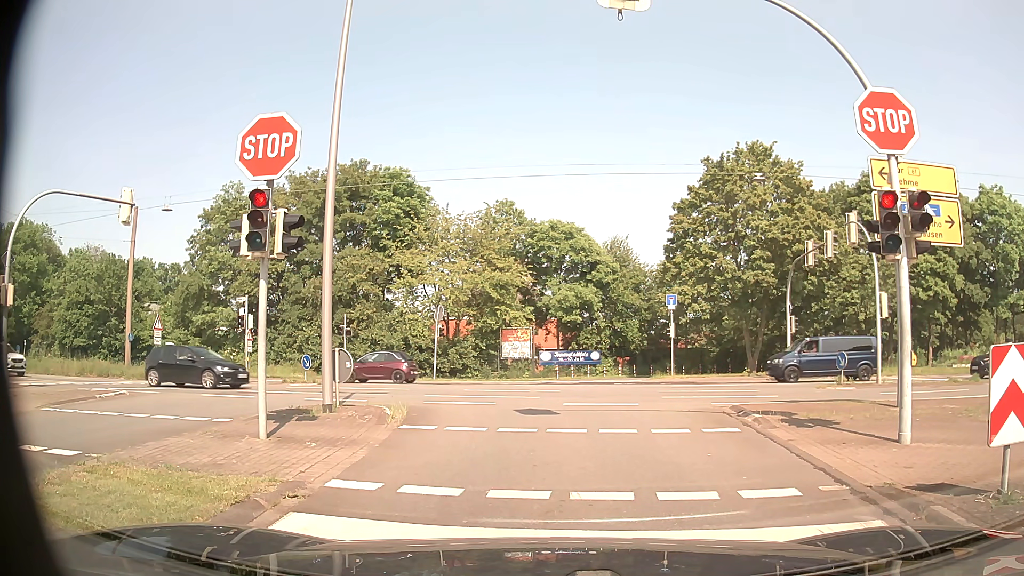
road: residential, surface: asphalt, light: Day
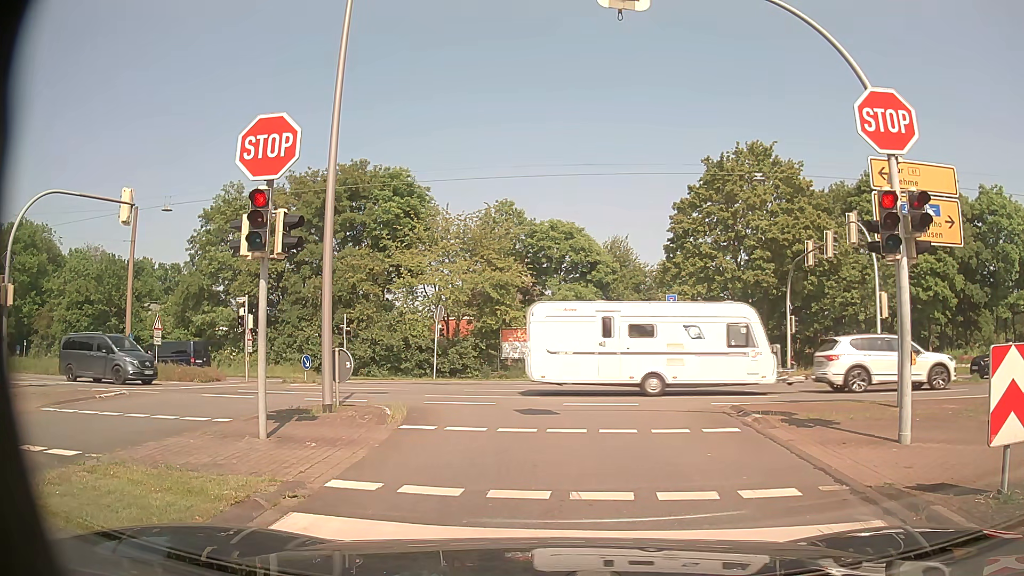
(0.0, 0.0) m; 0°
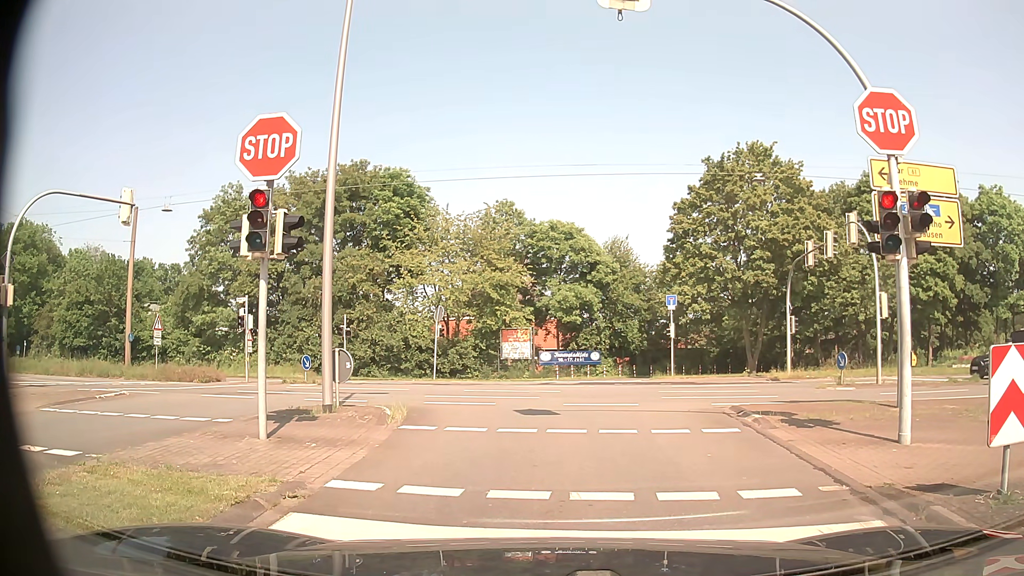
(0.0, 0.0) m; 0°
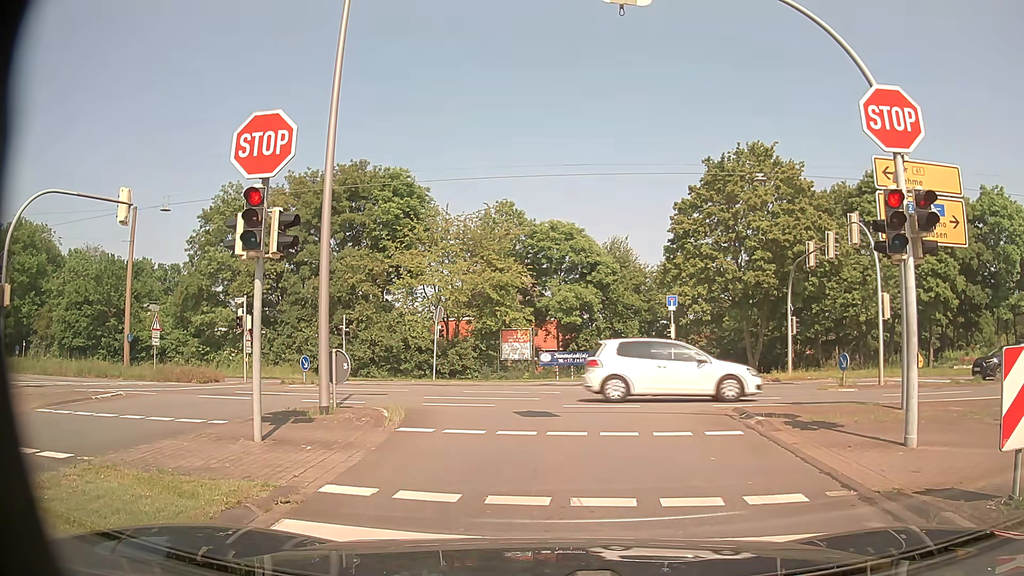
(0.0, +0.2) m; 0°
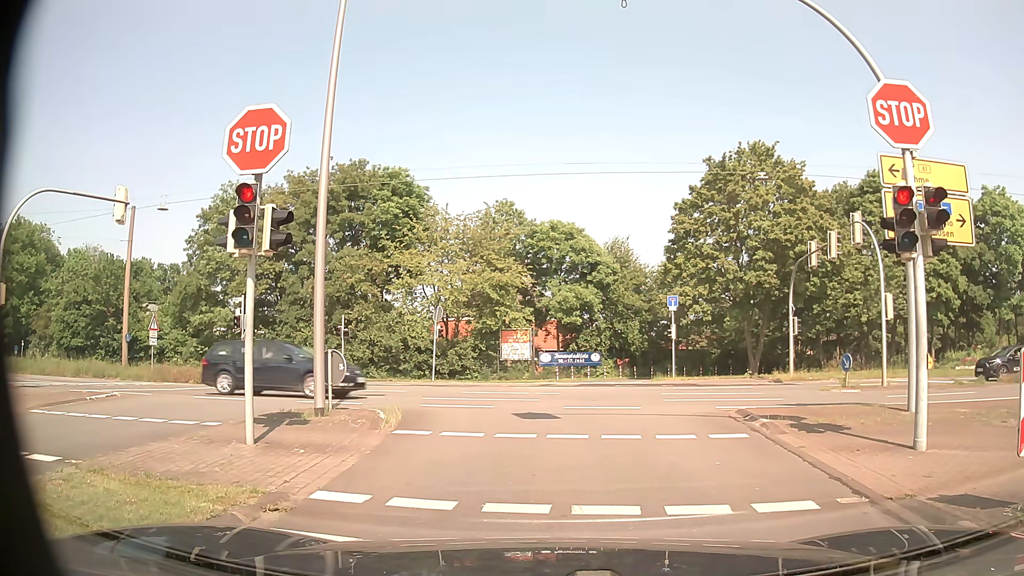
(0.0, +0.2) m; 0°
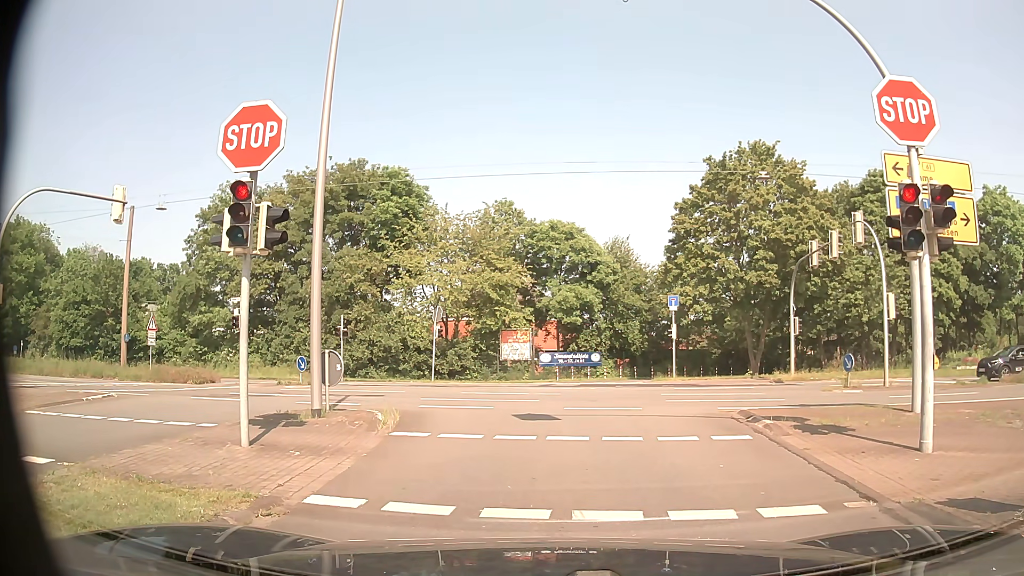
(0.0, +0.2) m; 0°
